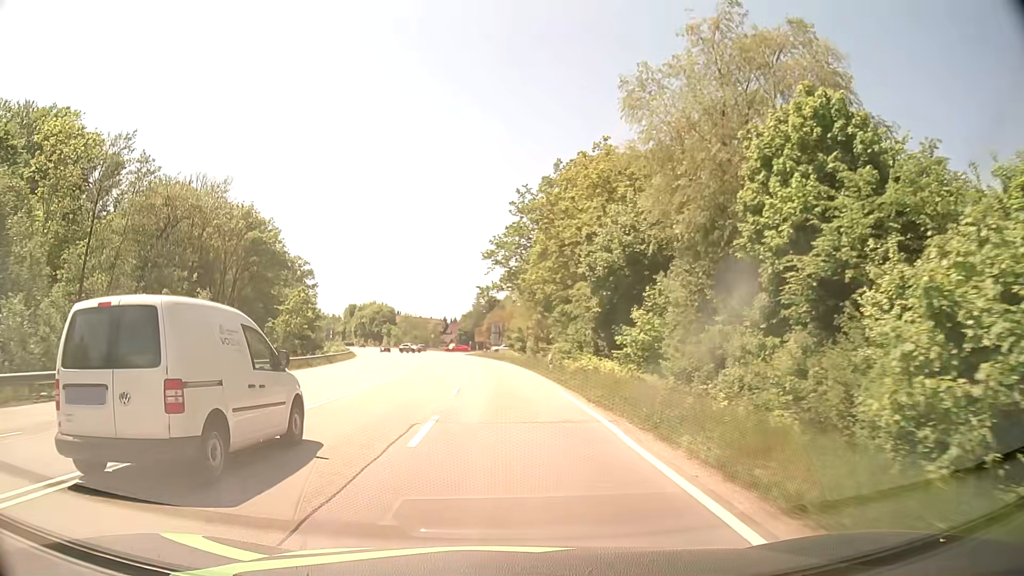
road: secondary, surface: asphalt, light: Day
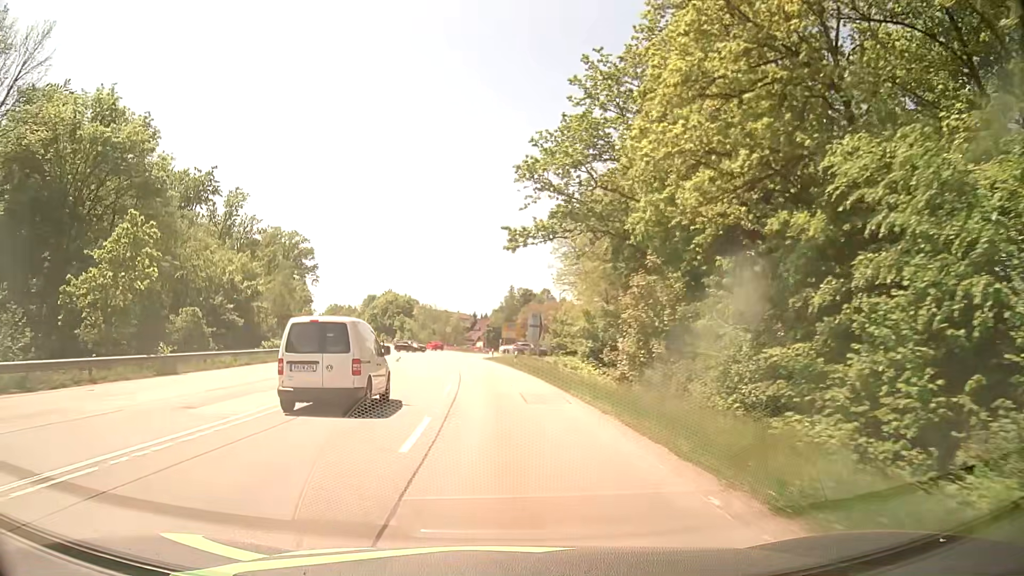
(-1.0, +36.4) m; -3°
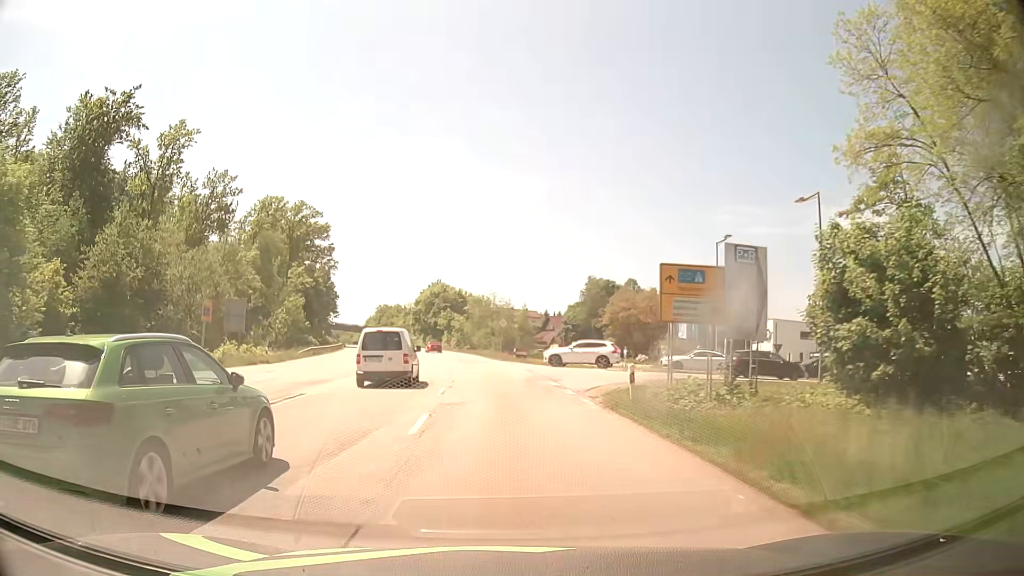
(-2.2, +45.8) m; -6°
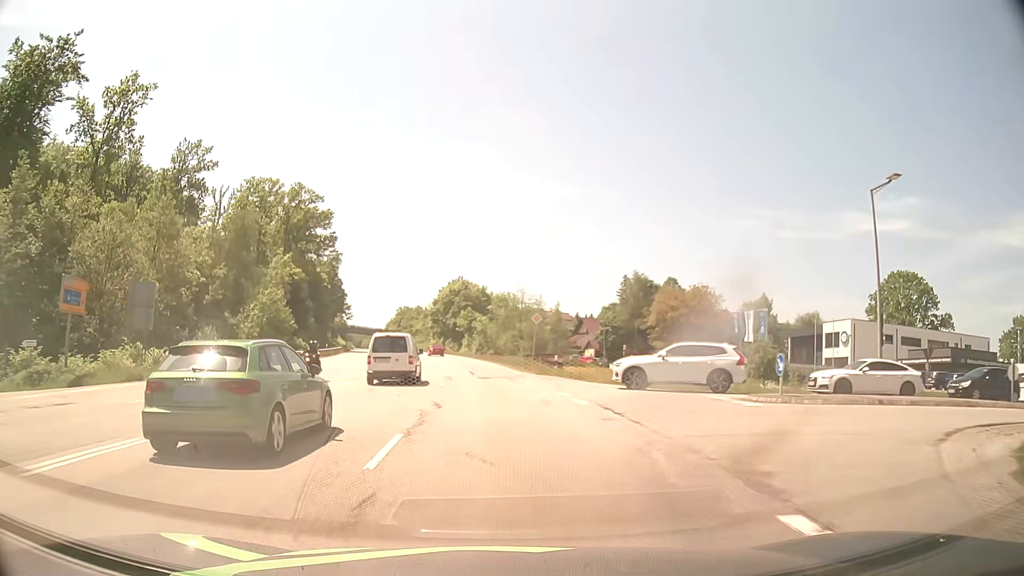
(-0.4, +18.2) m; -2°
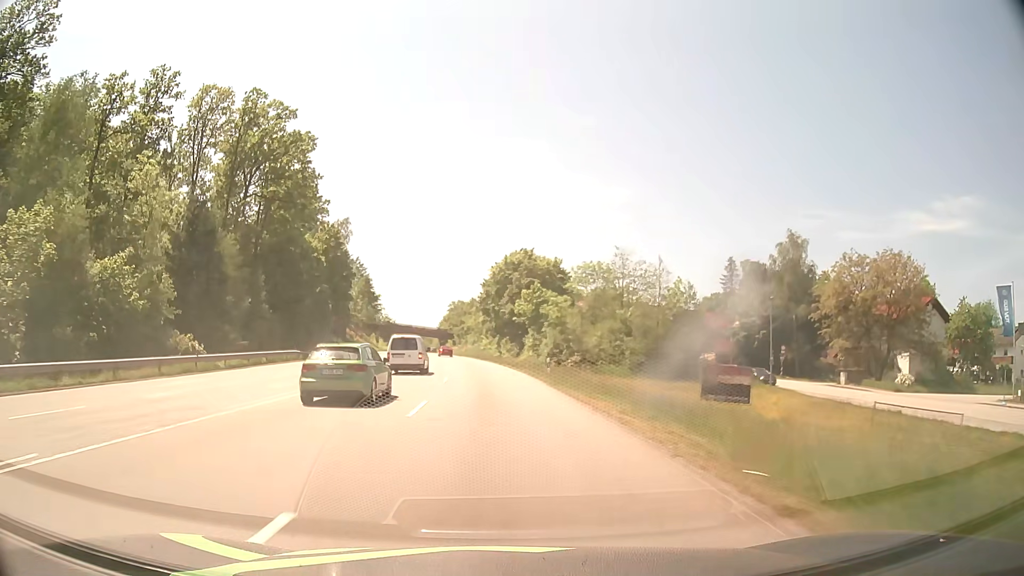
(-2.2, +45.8) m; -5°
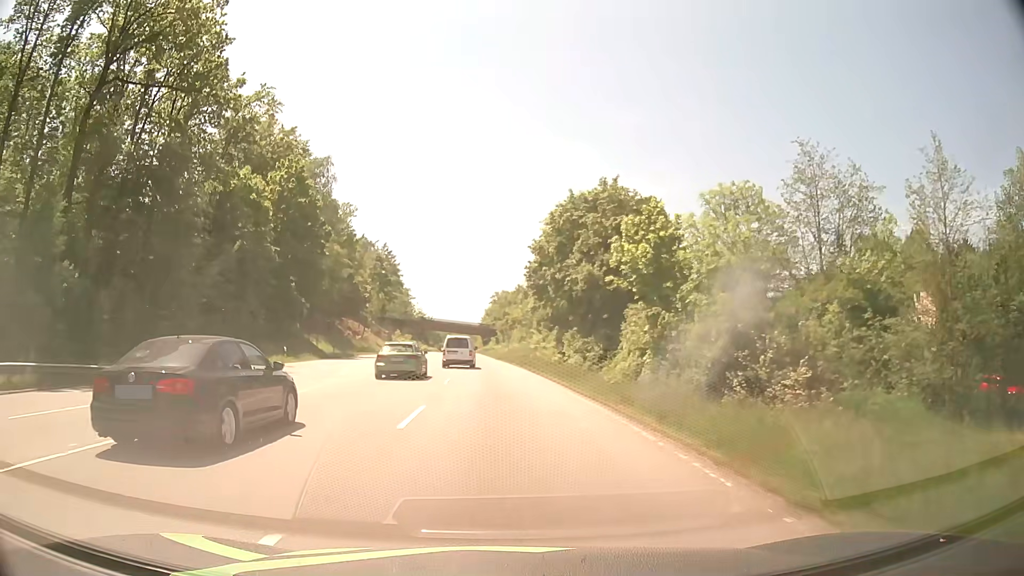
(-1.4, +36.7) m; -4°
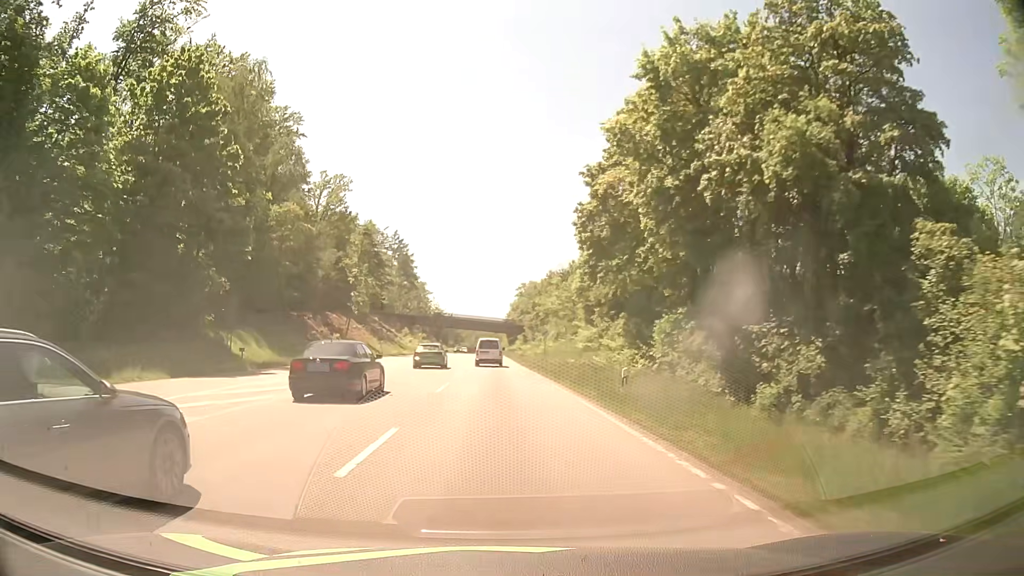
(-0.6, +27.6) m; -2°
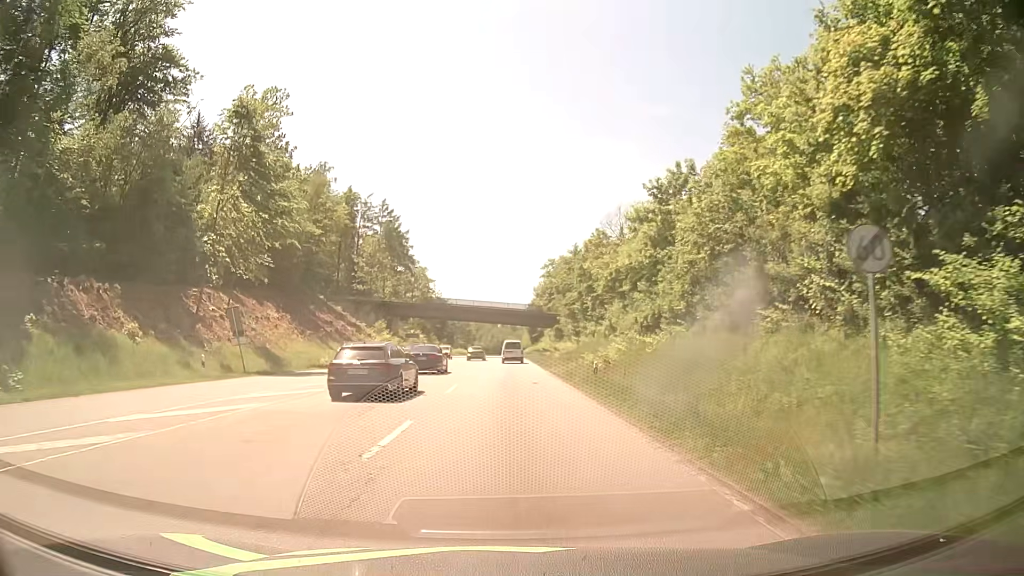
(-1.1, +45.9) m; -1°
(0, +10) (0, +20) (0, +30) (0, +40) (0, +50) (0, +60) (-1, +70) (-1, +80) (-1, +90) (-1, +100) m
